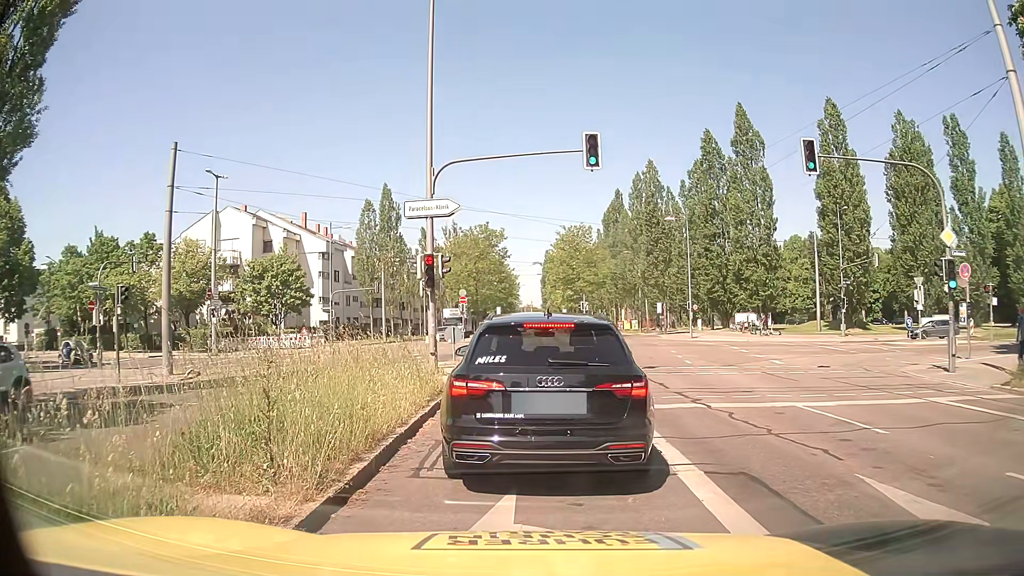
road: secondary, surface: asphalt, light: Day
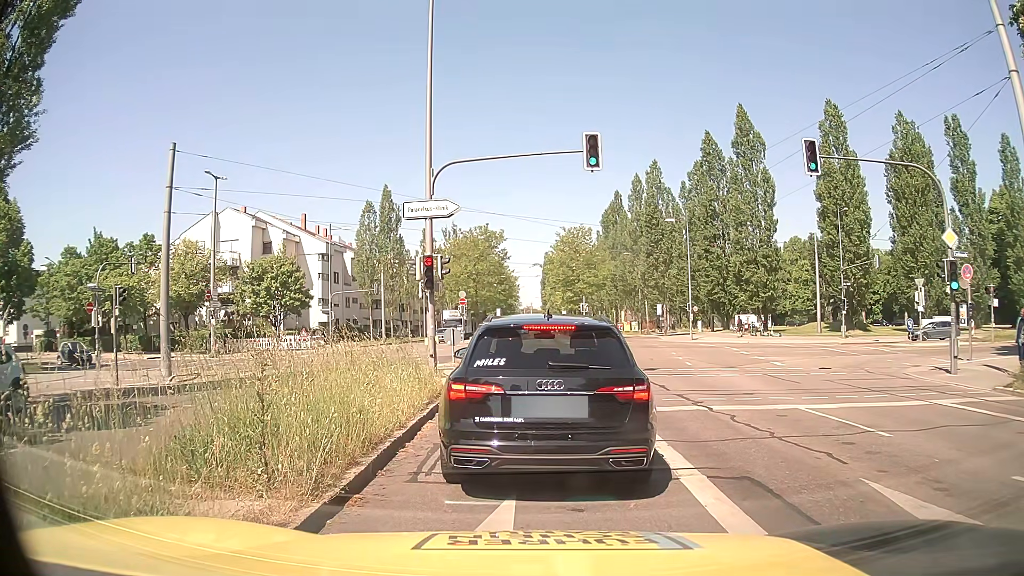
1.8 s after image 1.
(0.0, +0.2) m; 0°
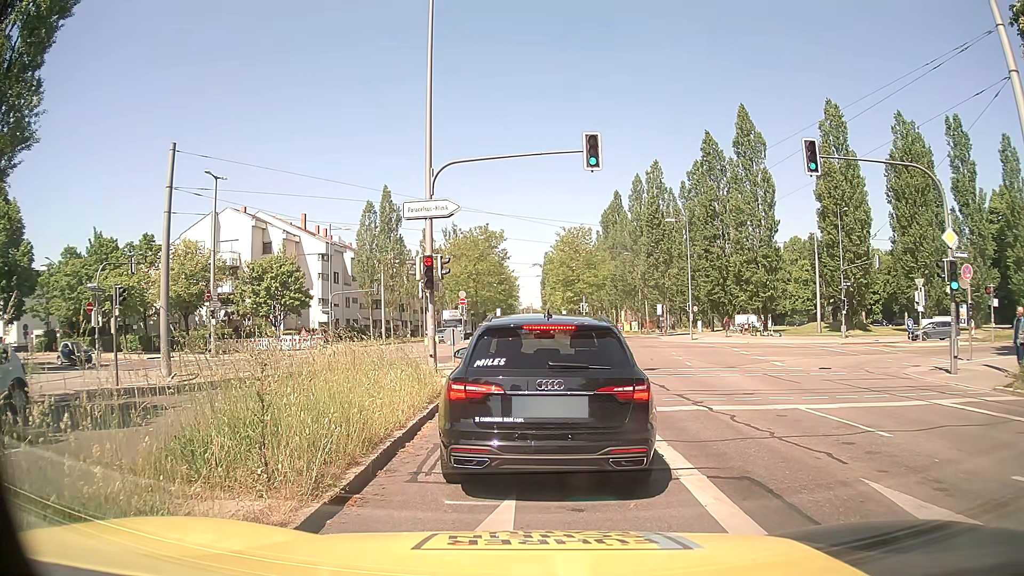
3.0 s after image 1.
(0.0, 0.0) m; 0°
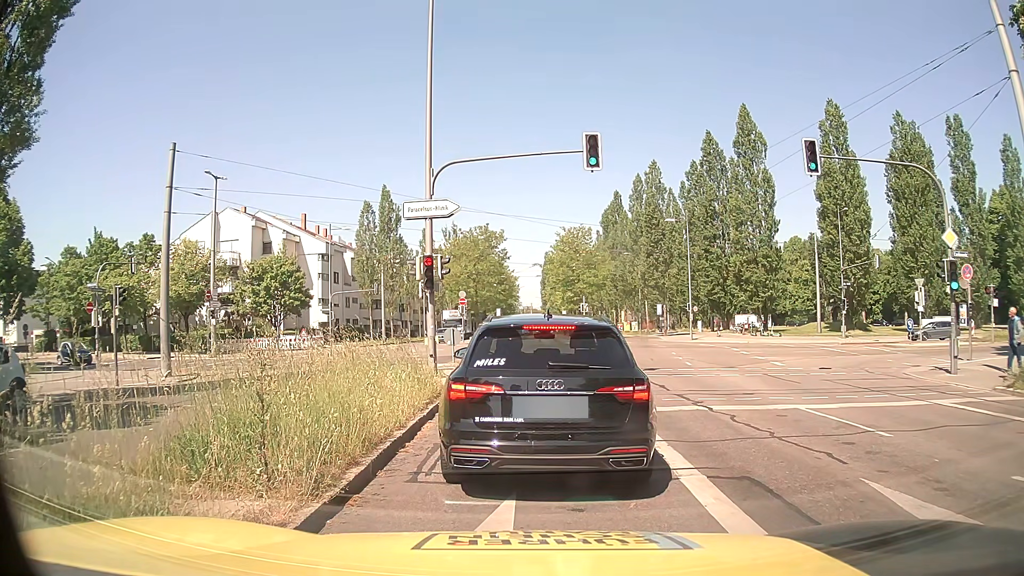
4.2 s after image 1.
(0.0, 0.0) m; 0°
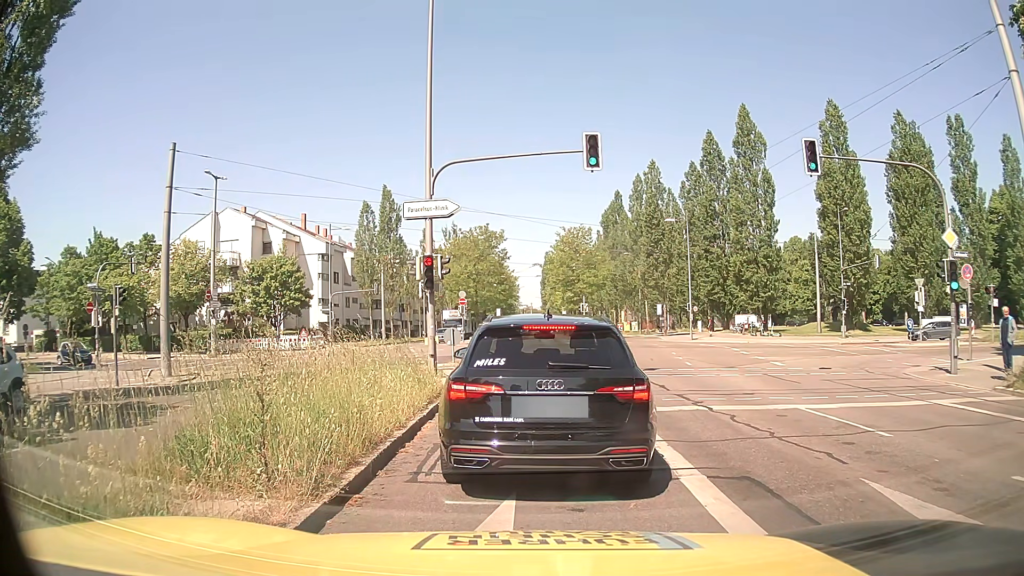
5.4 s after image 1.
(0.0, 0.0) m; 0°
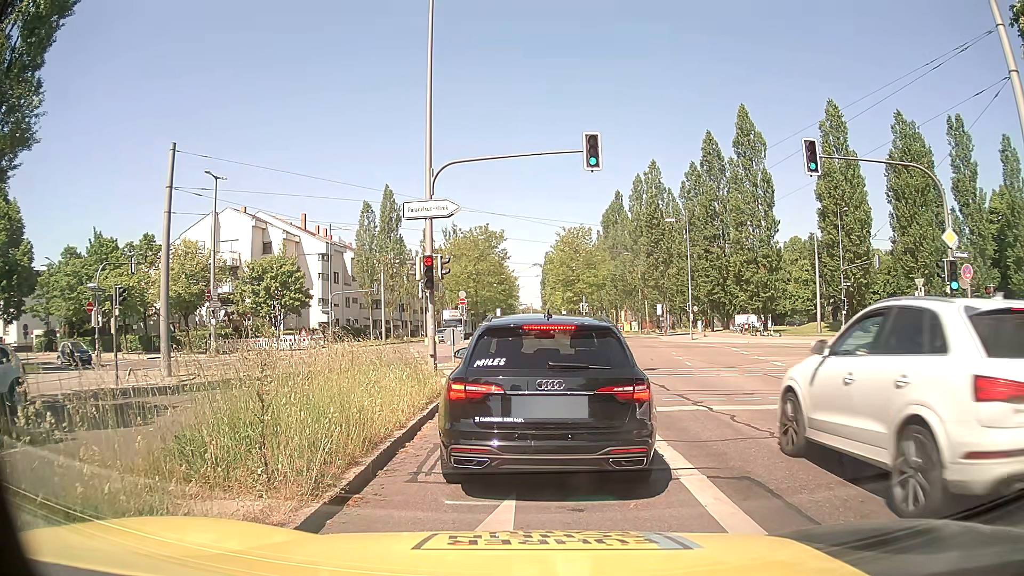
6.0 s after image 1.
(0.0, 0.0) m; 0°
